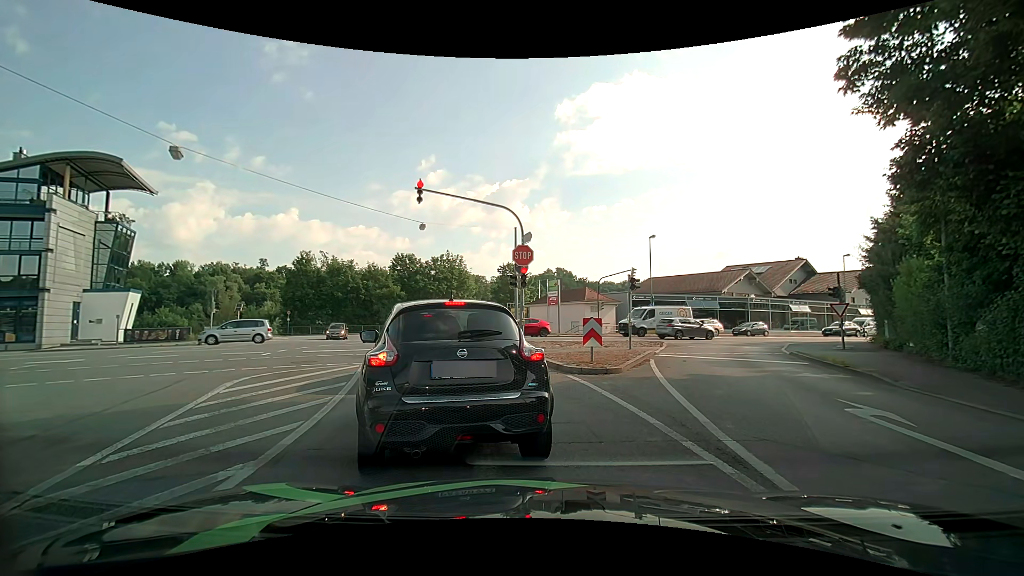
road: tertiary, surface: asphalt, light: Day
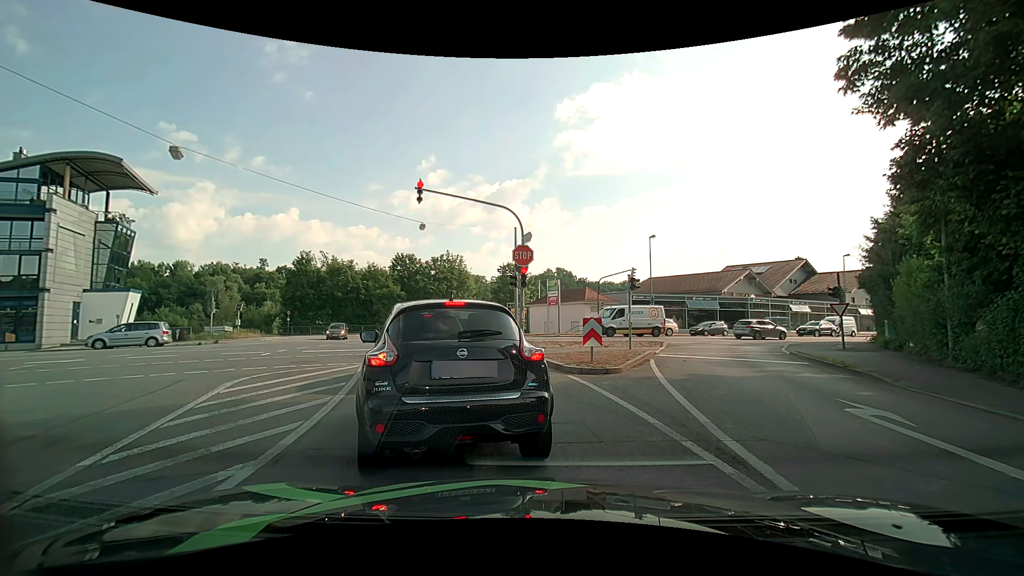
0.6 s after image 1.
(0.0, 0.0) m; 0°
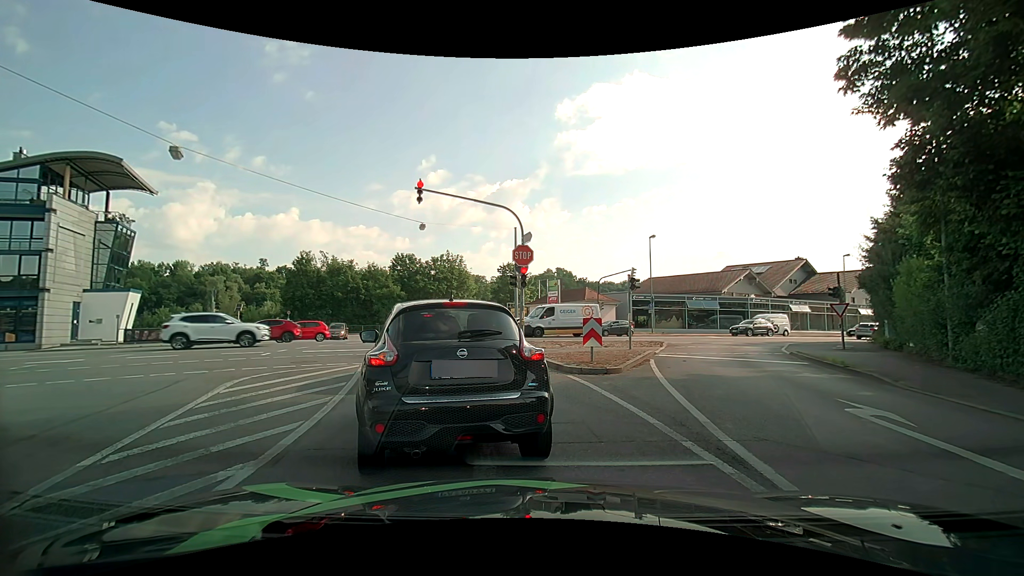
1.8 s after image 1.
(0.0, 0.0) m; 0°
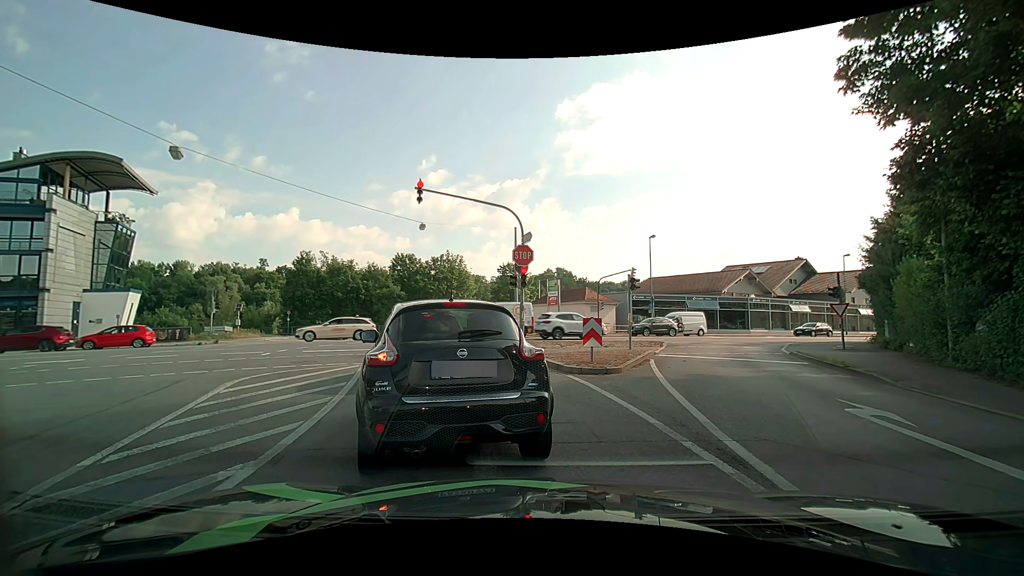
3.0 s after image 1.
(0.0, 0.0) m; 0°
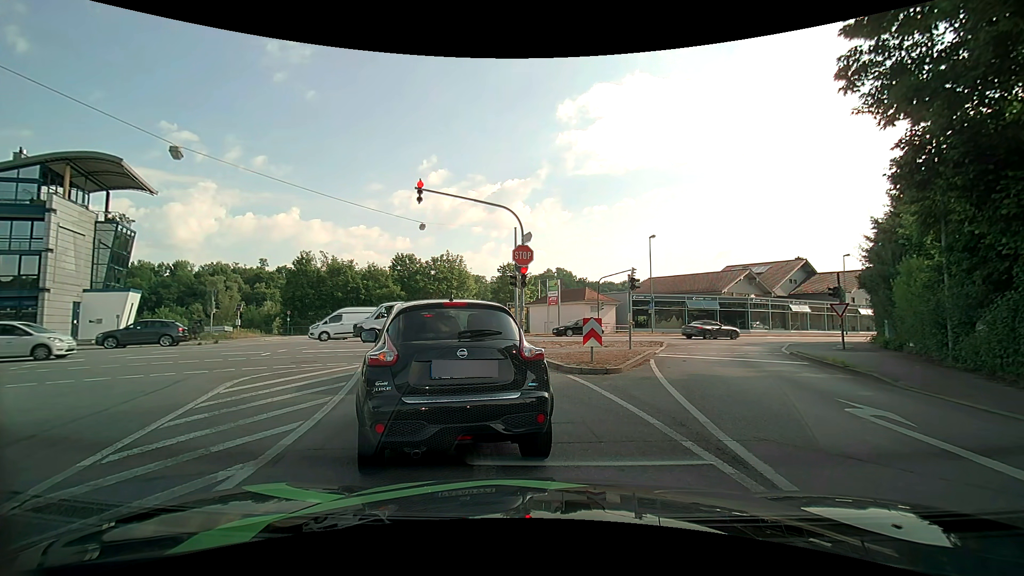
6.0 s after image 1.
(0.0, 0.0) m; 0°
